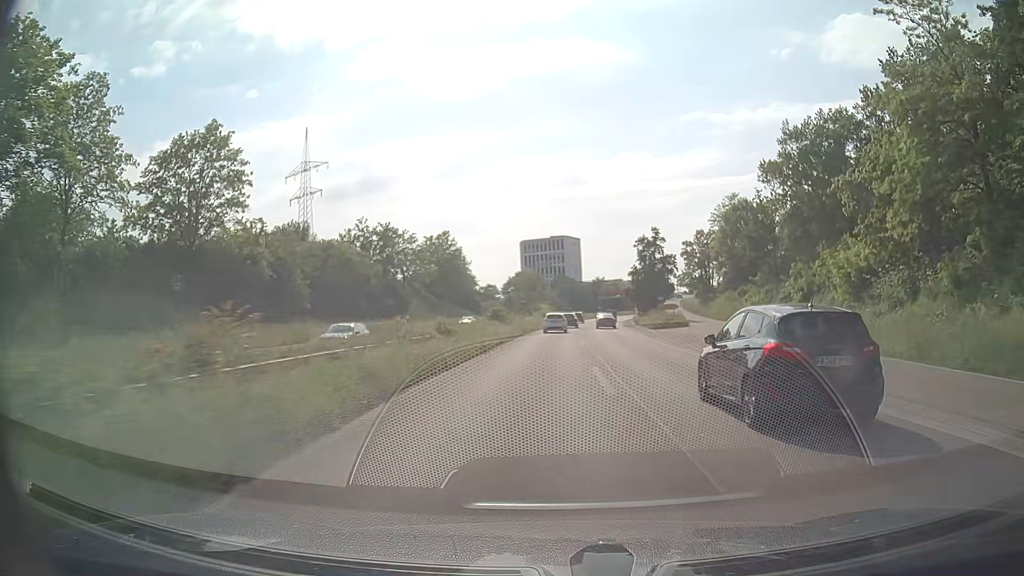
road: trunk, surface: asphalt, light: Day
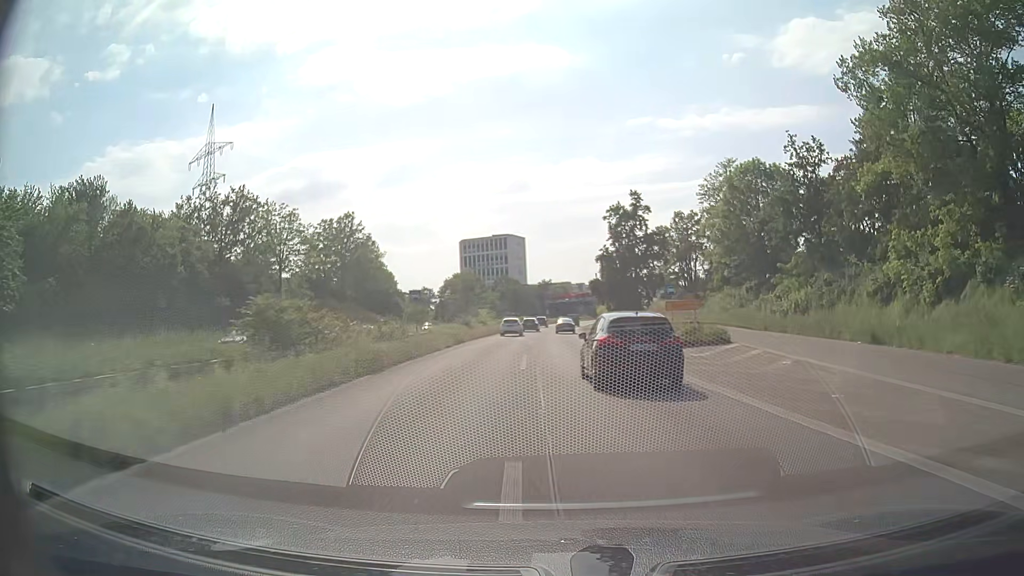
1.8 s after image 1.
(+1.1, +28.9) m; +5°
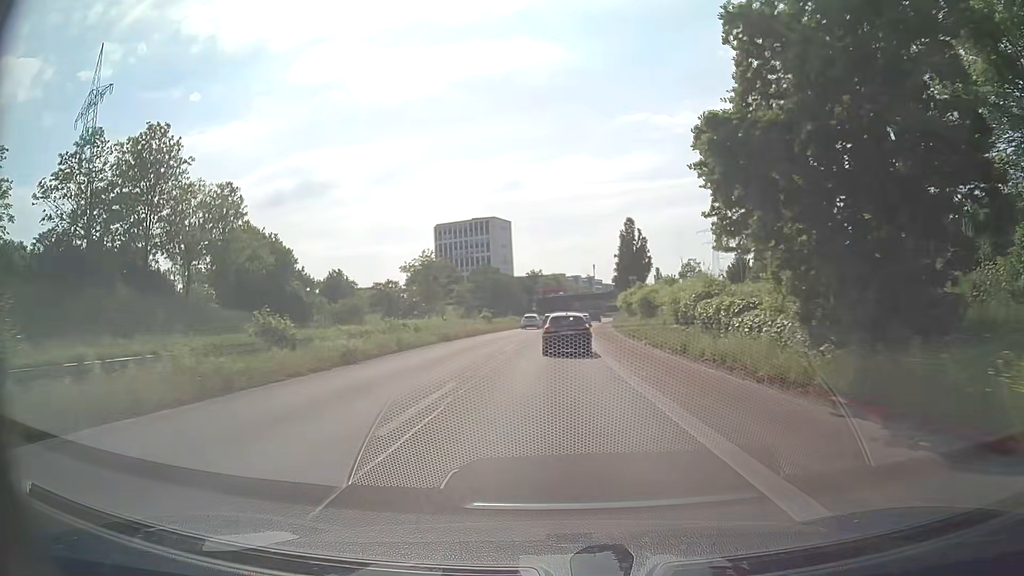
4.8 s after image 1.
(+0.4, +46.7) m; 0°
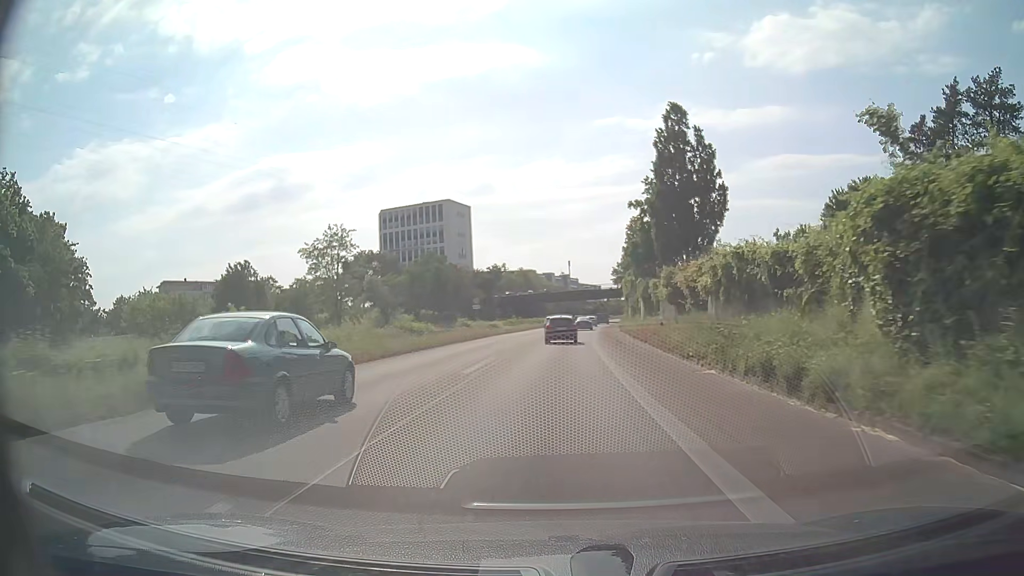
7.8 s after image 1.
(+1.0, +44.9) m; +3°
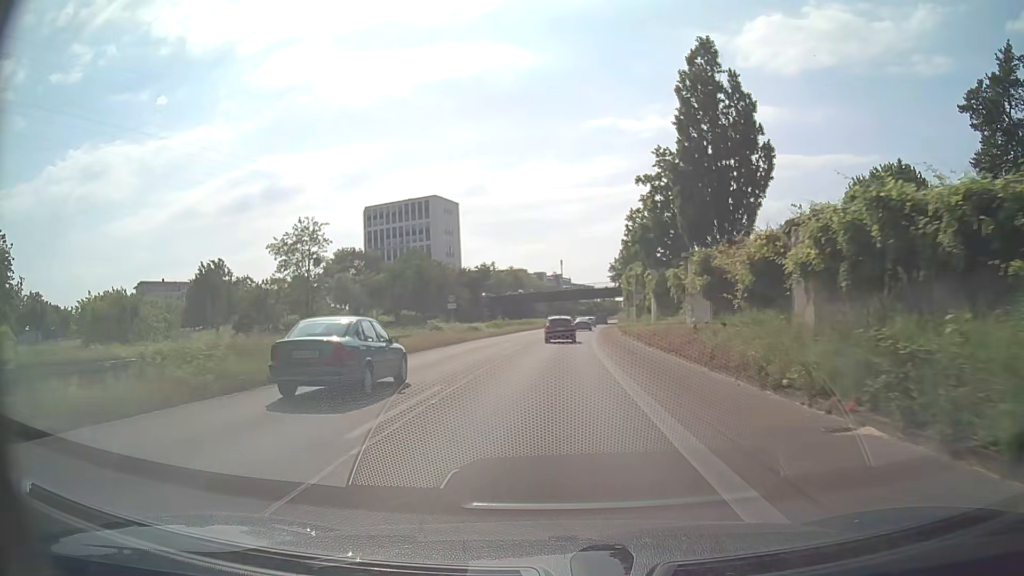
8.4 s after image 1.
(+0.1, +9.0) m; +1°
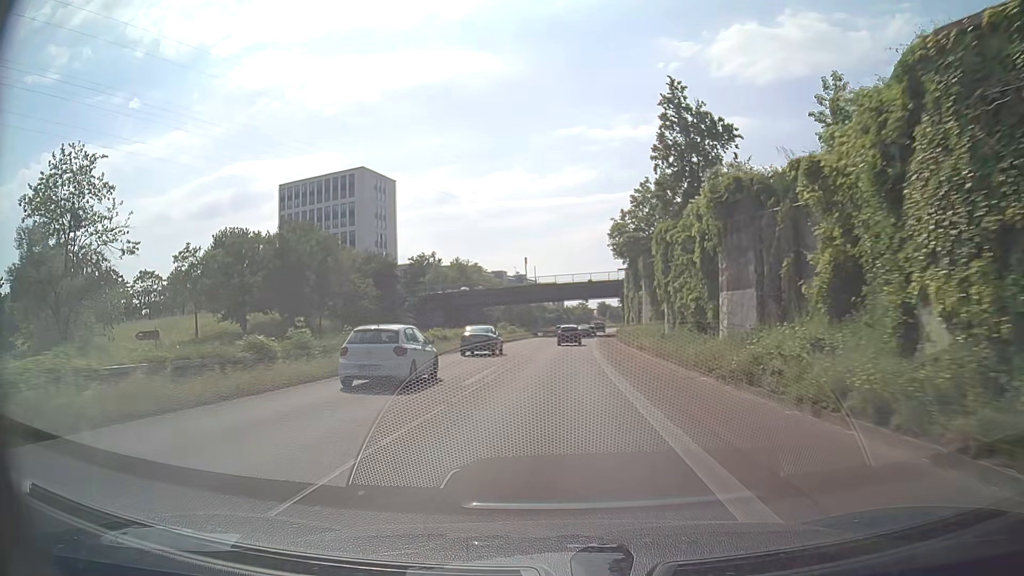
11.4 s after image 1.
(+1.2, +45.6) m; +3°
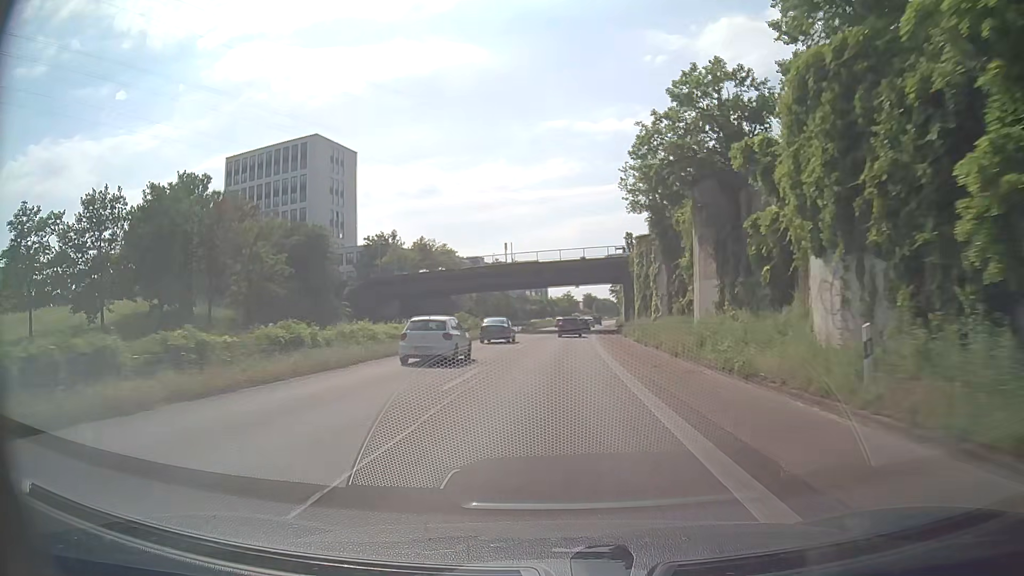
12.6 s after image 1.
(+0.2, +21.6) m; +1°
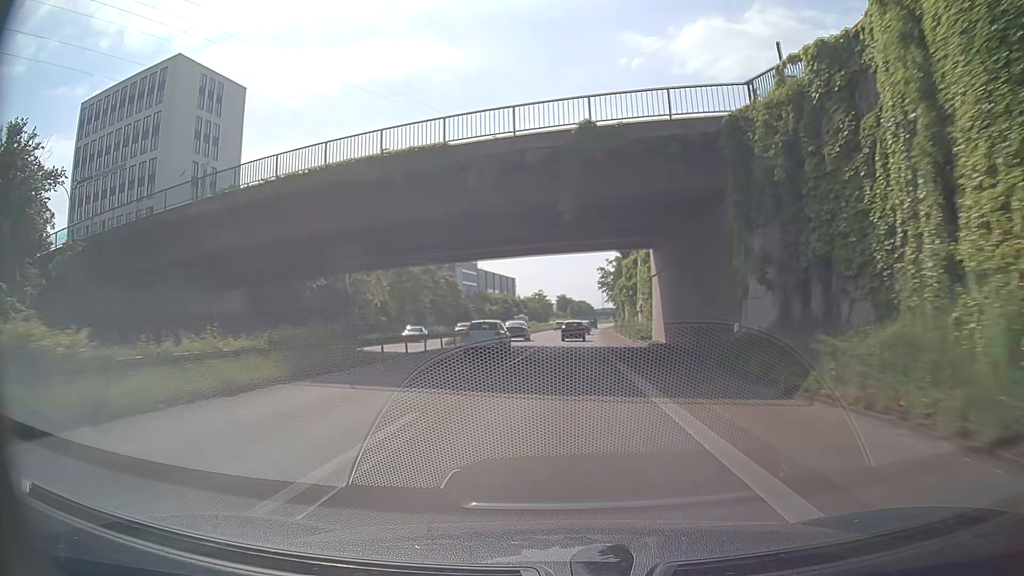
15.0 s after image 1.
(+1.1, +45.3) m; +2°
(0, +10) (0, +20) (0, +30) (+1, +40) (+1, +50) (+1, +60) (+2, +70) (+3, +80) (+4, +90) (+4, +100) m
